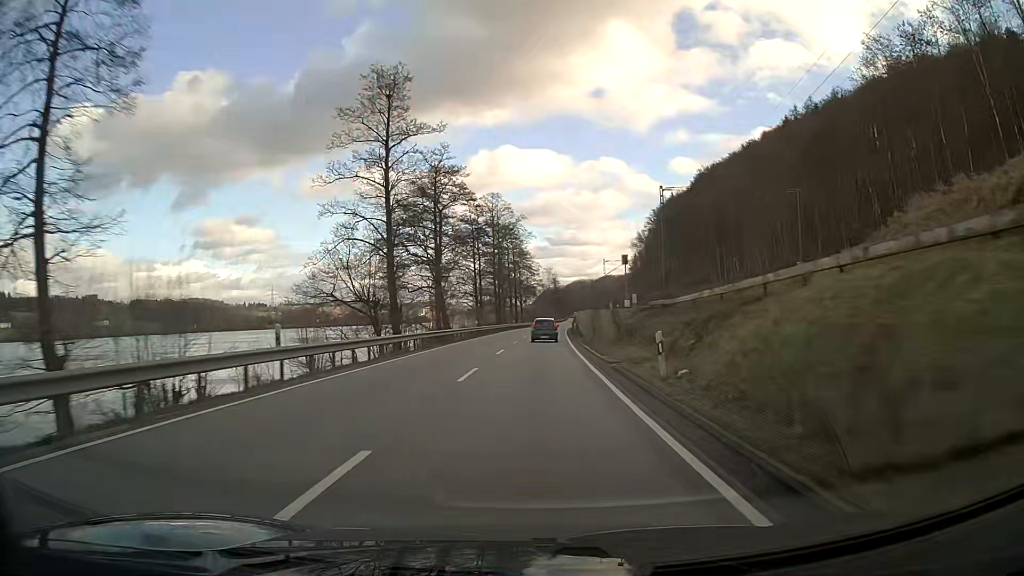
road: primary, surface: asphalt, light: Day
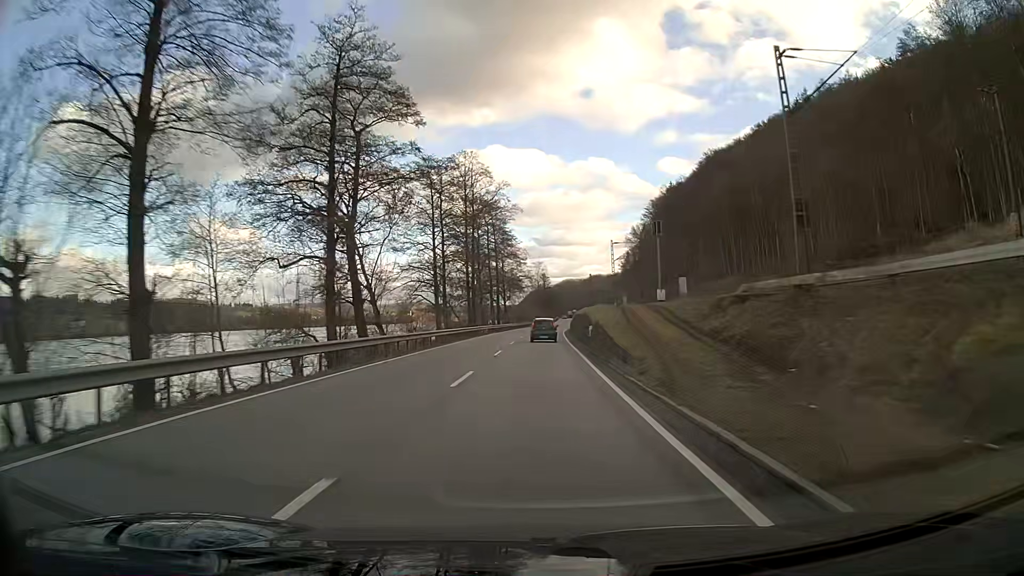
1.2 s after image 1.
(+0.2, +25.1) m; +1°
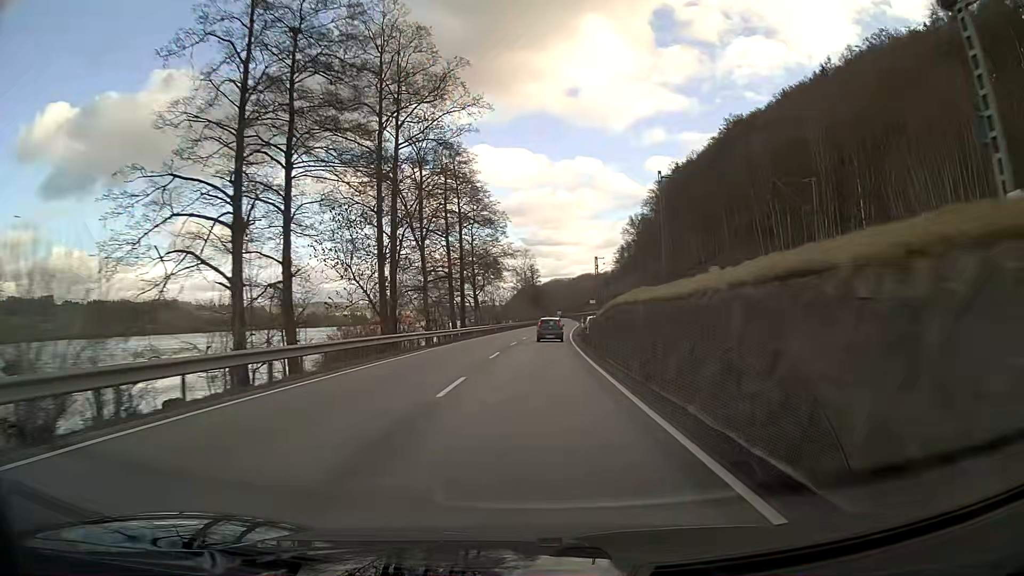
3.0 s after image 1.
(+0.3, +37.6) m; +1°
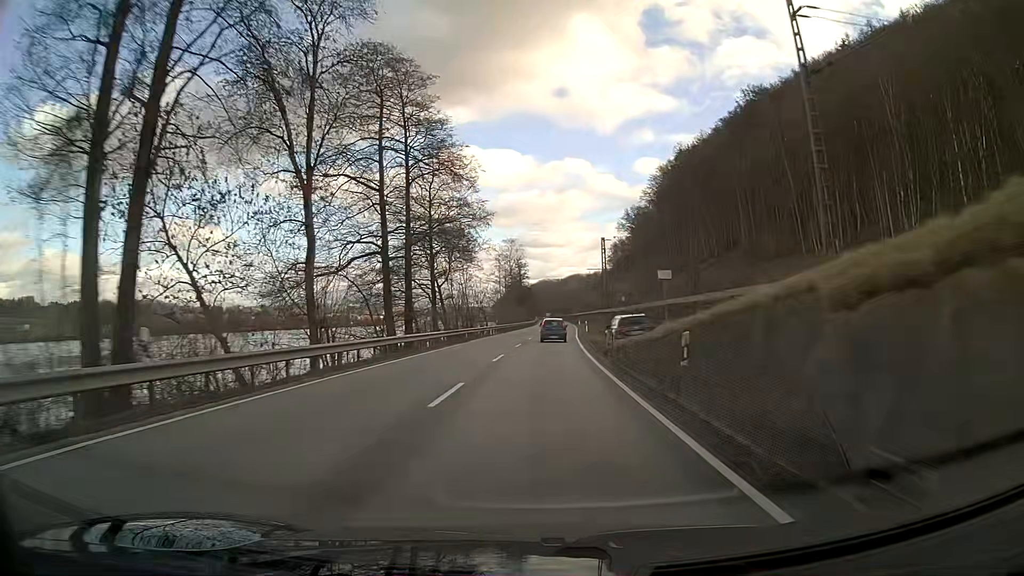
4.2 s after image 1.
(+0.2, +25.1) m; +1°
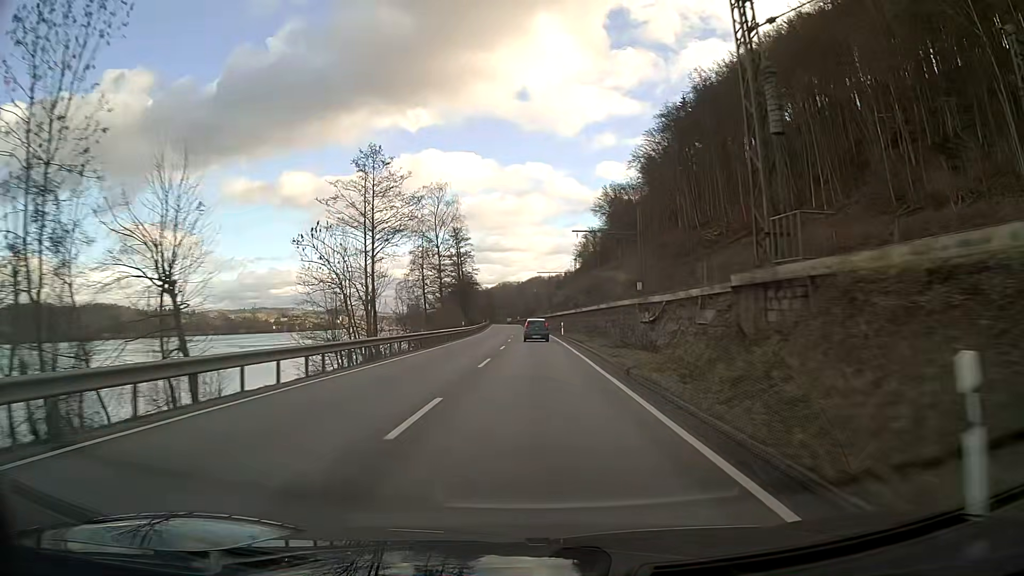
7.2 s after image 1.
(+2.2, +62.5) m; +3°
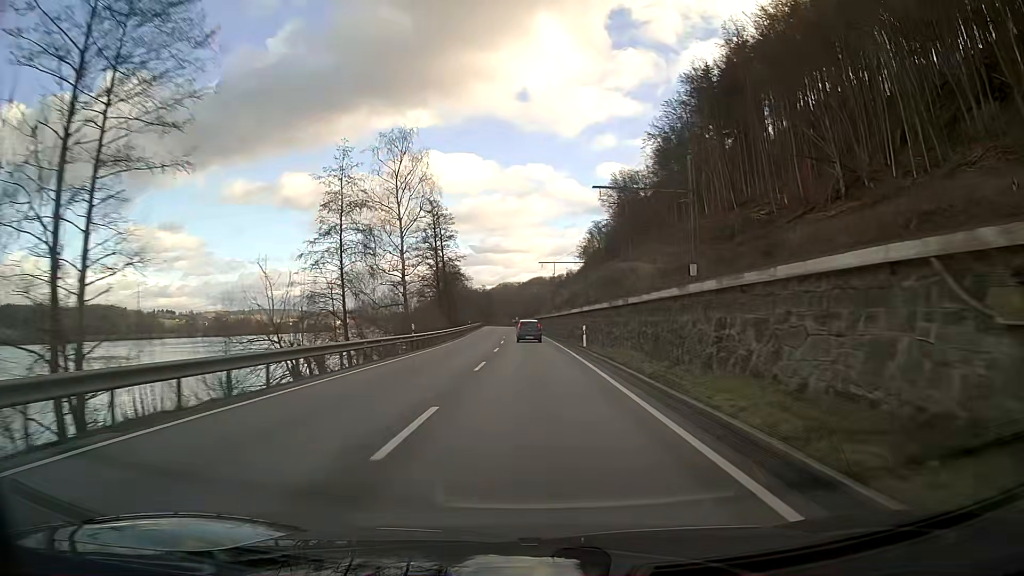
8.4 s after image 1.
(0.0, +25.0) m; 0°
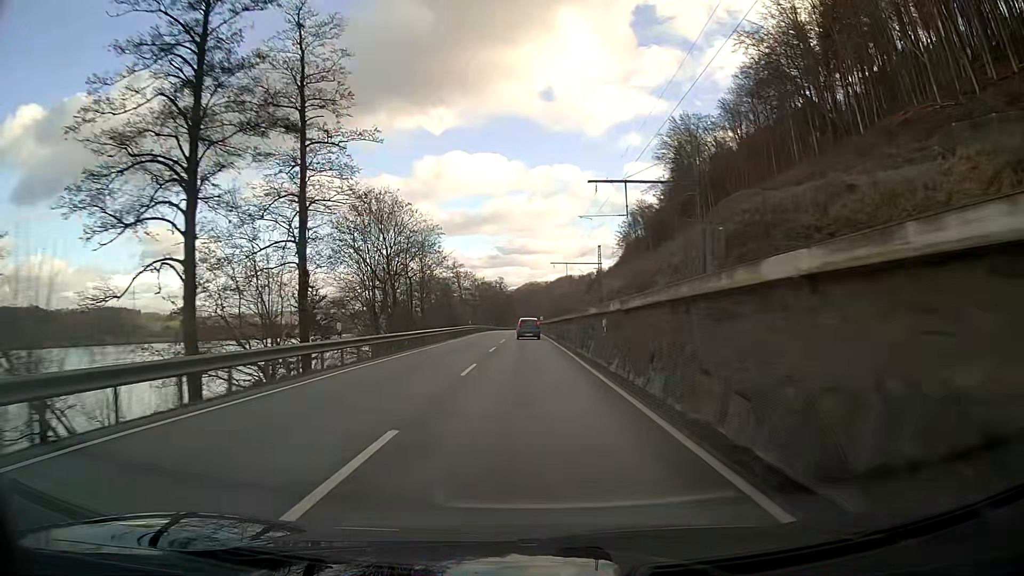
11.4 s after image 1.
(-1.1, +62.4) m; -2°
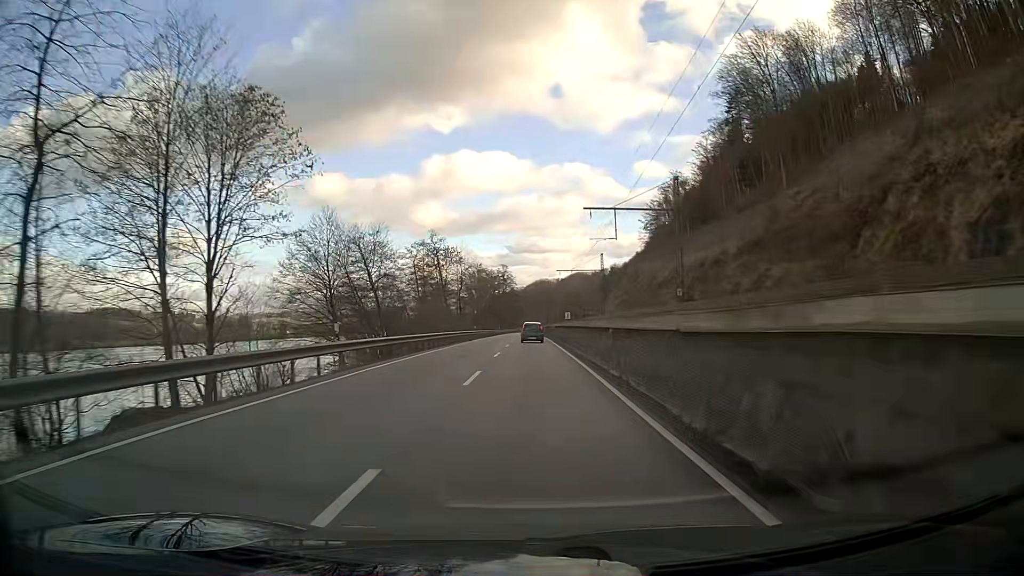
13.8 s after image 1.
(-0.4, +49.9) m; -1°
